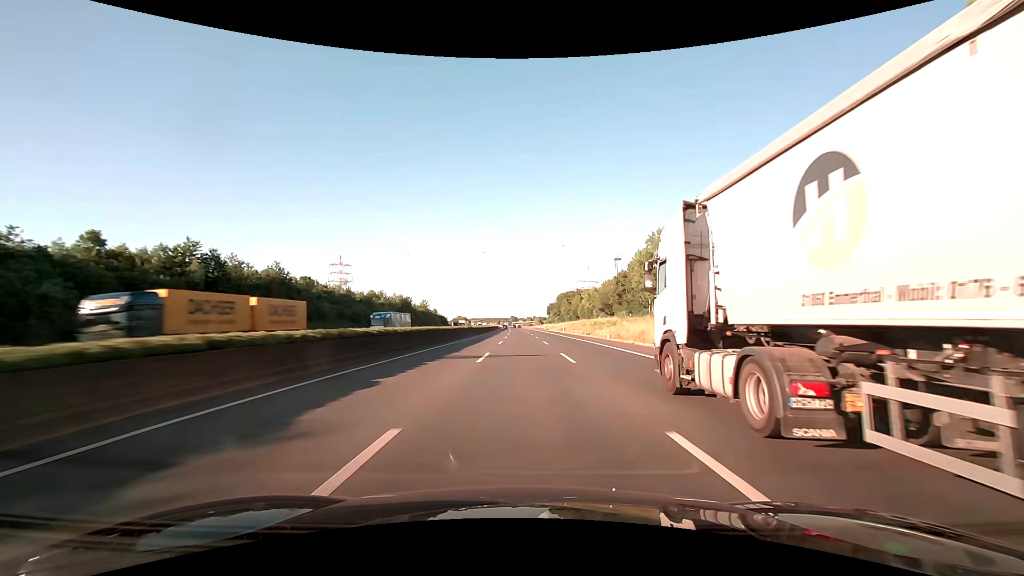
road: motorway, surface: asphalt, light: Day
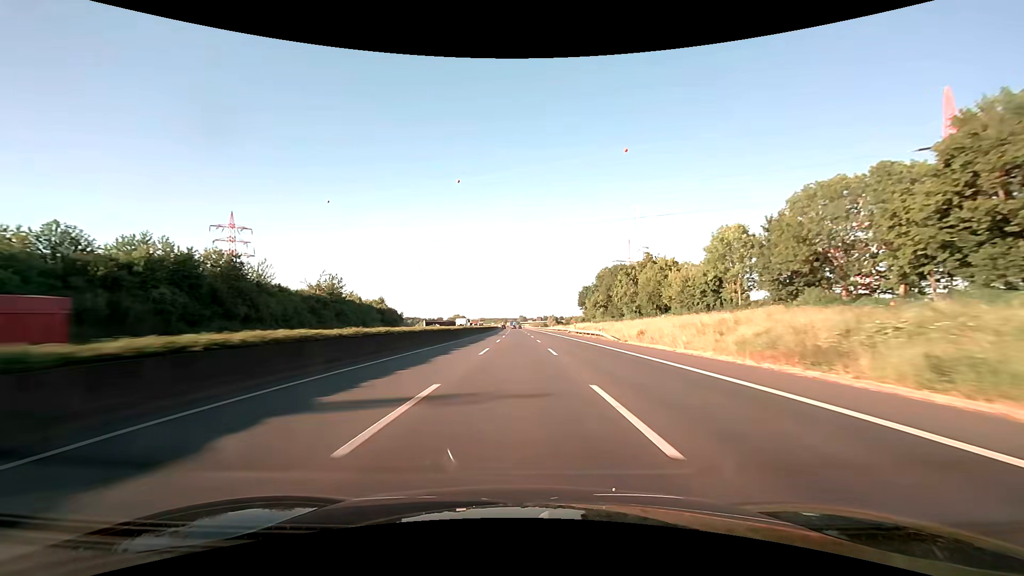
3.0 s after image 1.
(-1.2, +103.1) m; -1°
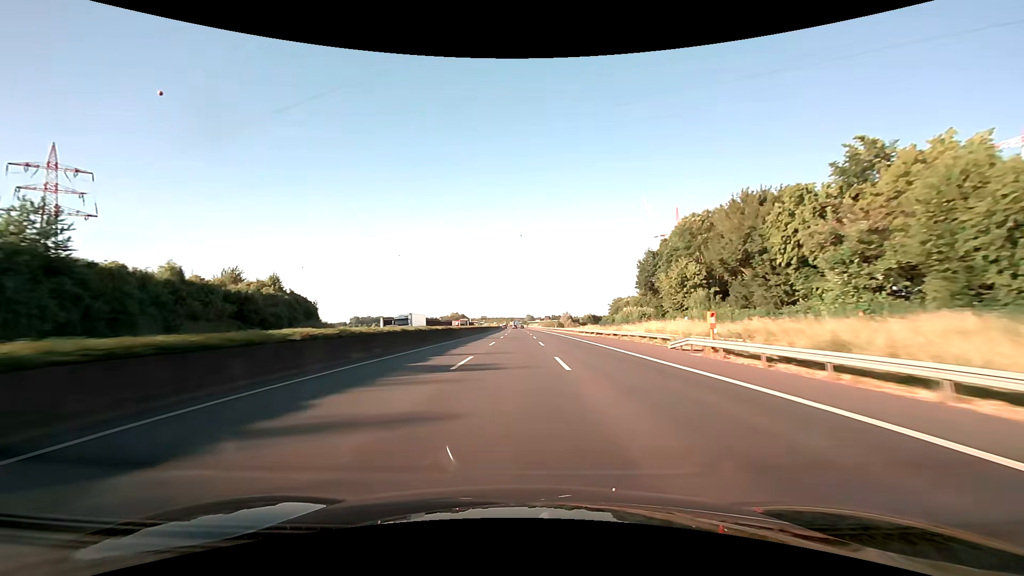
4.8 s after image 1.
(-0.3, +61.9) m; -1°
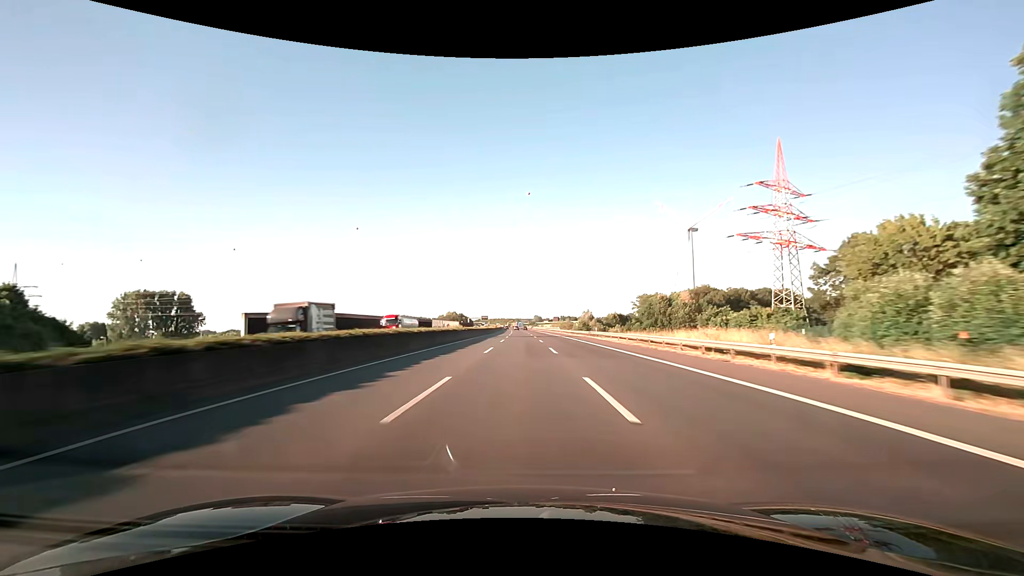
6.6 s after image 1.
(-0.4, +61.8) m; -1°
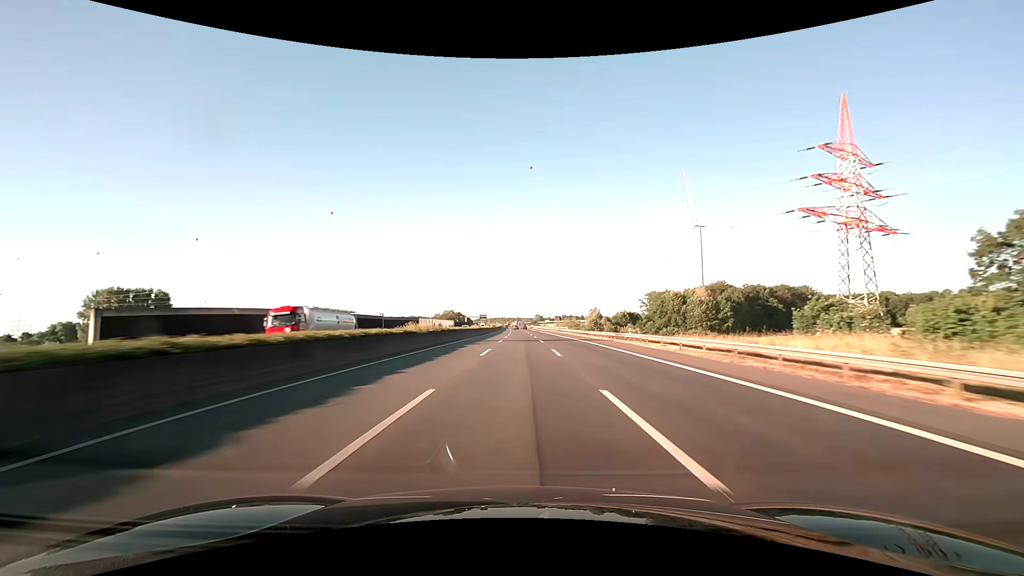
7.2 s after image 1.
(0.0, +20.6) m; 0°
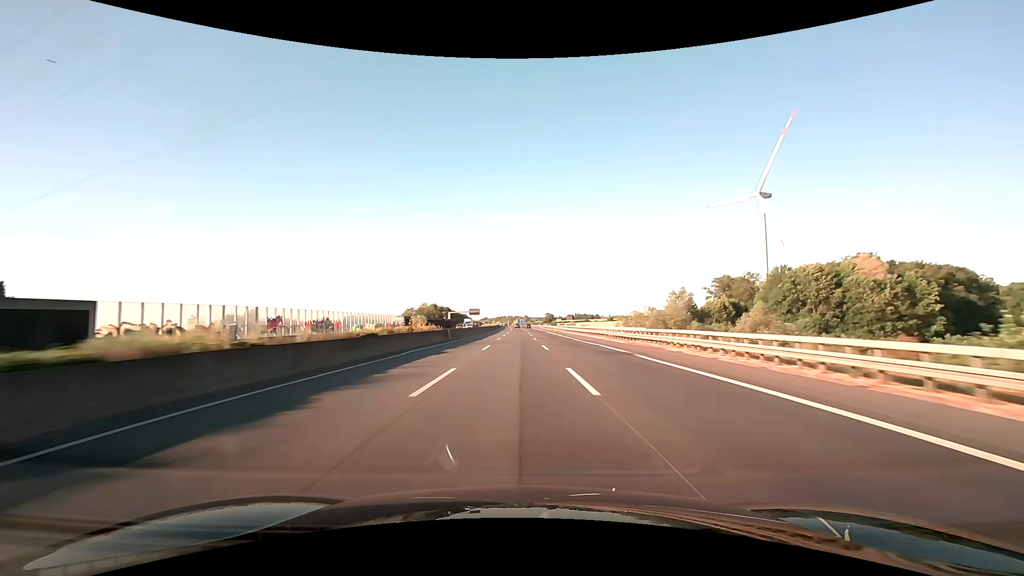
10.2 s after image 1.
(-0.6, +103.1) m; -1°
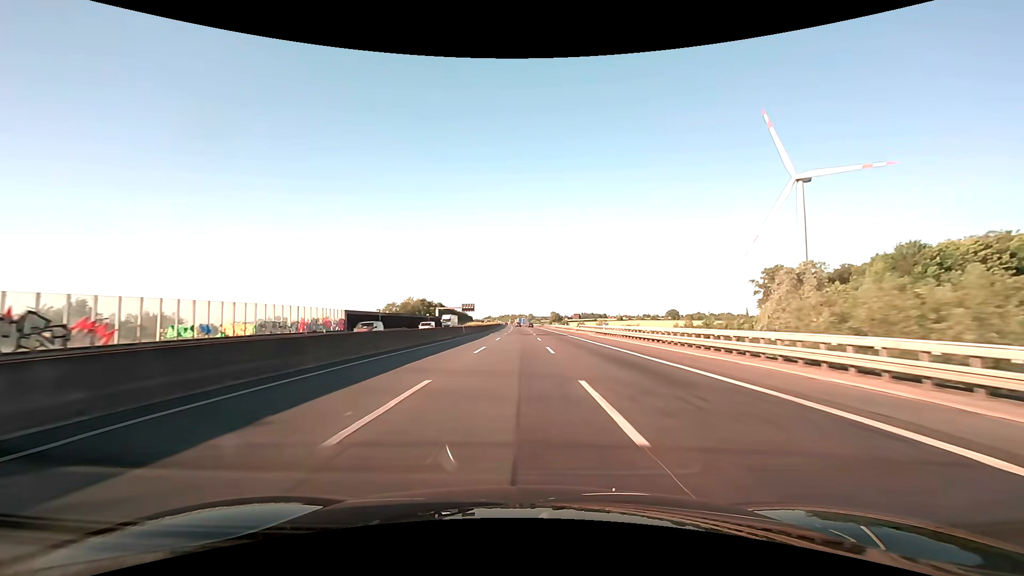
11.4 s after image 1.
(-0.3, +41.2) m; -1°
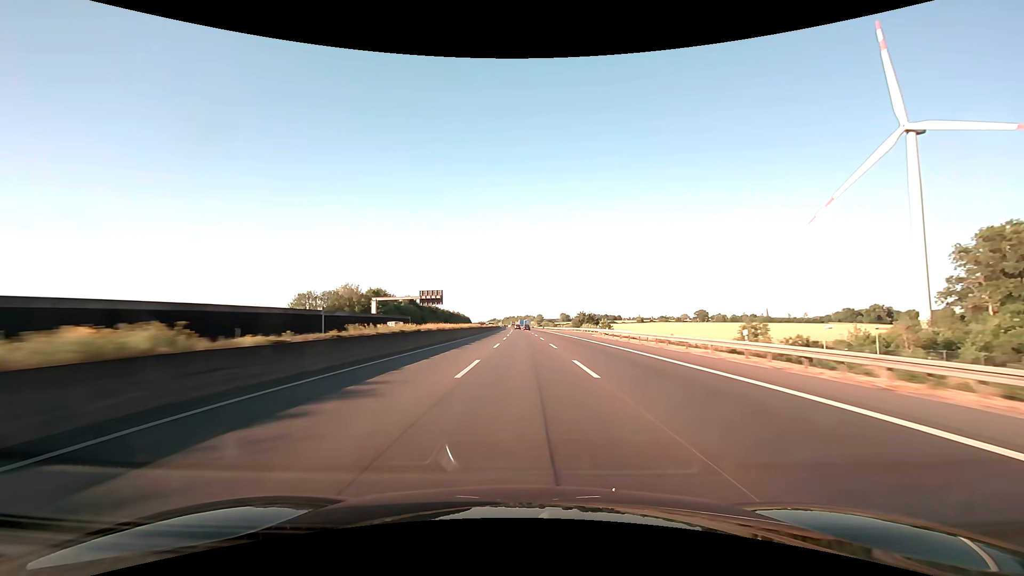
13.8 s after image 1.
(-0.5, +82.3) m; -1°
(0, +10) (0, +20) (0, +30) (0, +40) (0, +50) (0, +60) (0, +70) (0, +80) (0, +90) (-1, +100) m
